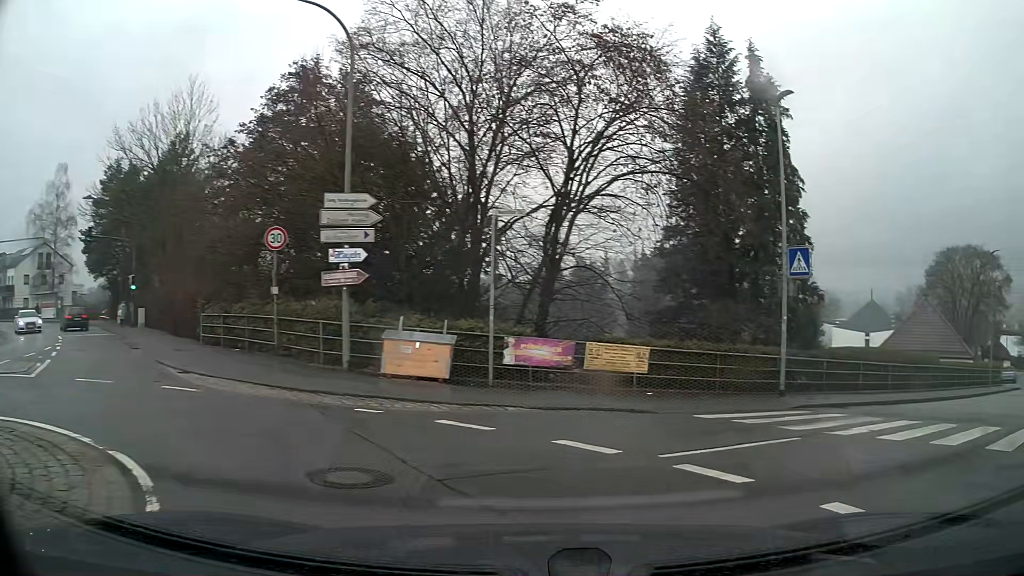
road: unclassified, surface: asphalt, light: Day
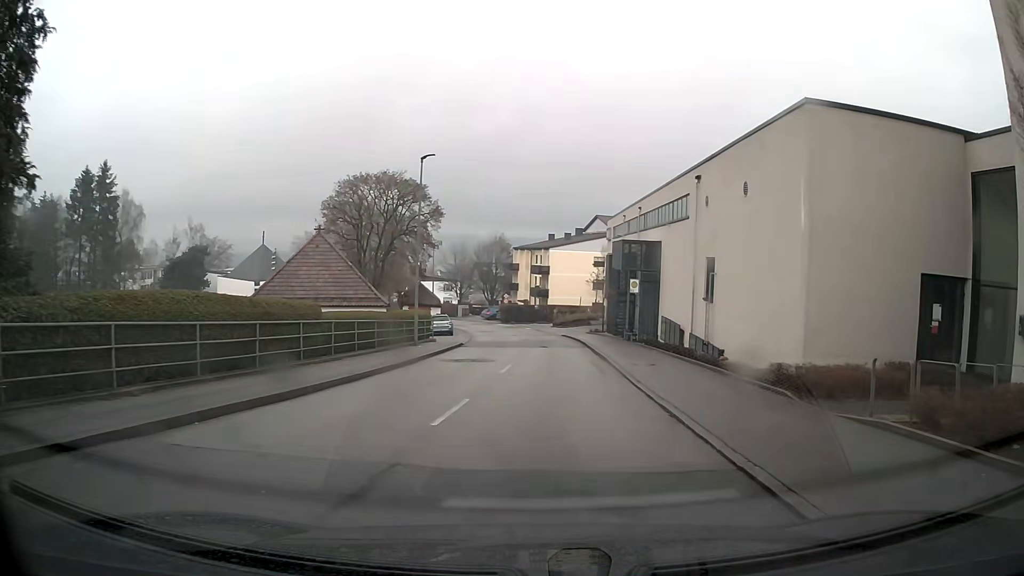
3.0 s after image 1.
(+6.5, +11.7) m; +46°
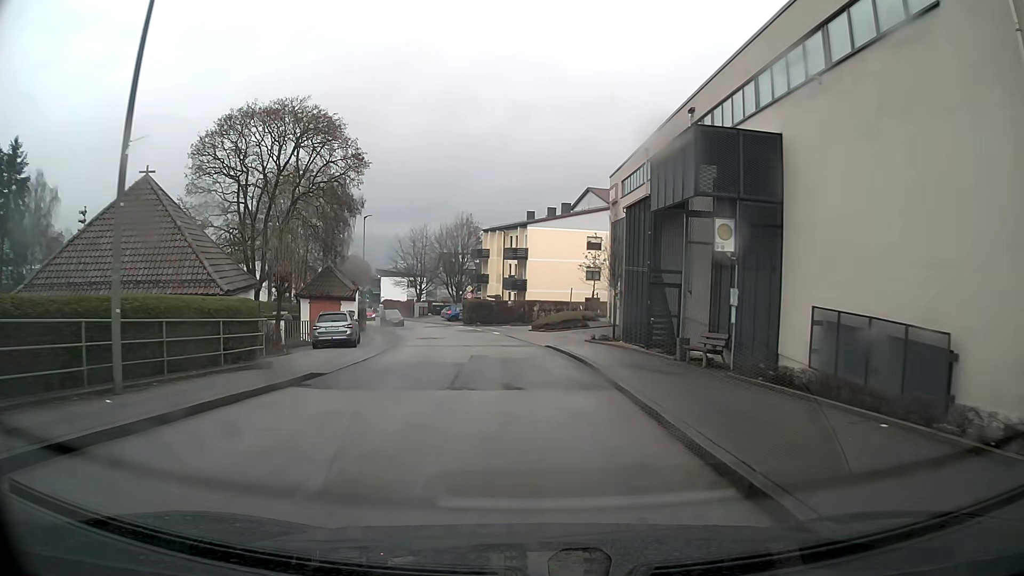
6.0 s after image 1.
(+0.5, +20.5) m; +1°
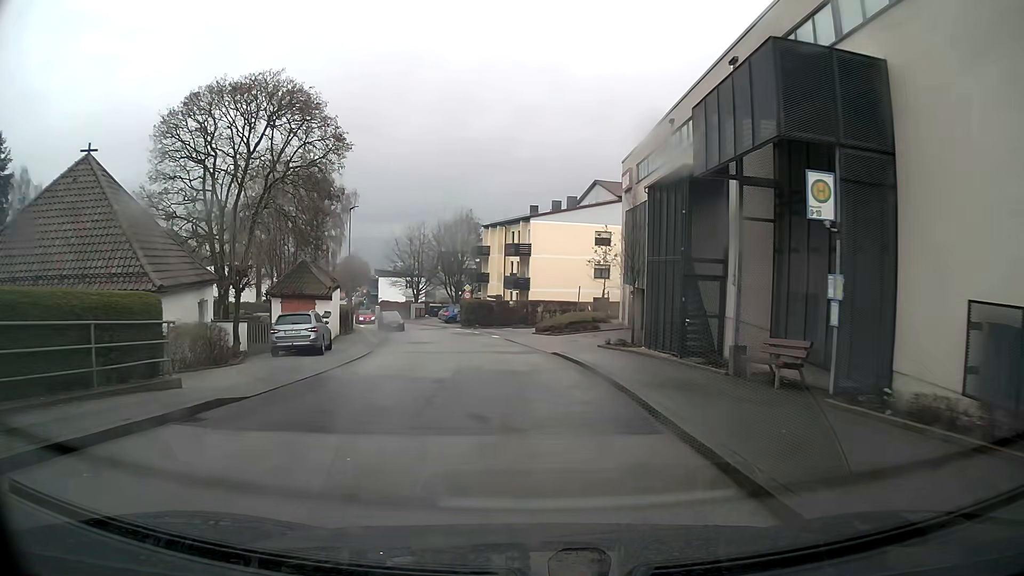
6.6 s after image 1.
(0.0, +4.9) m; 0°
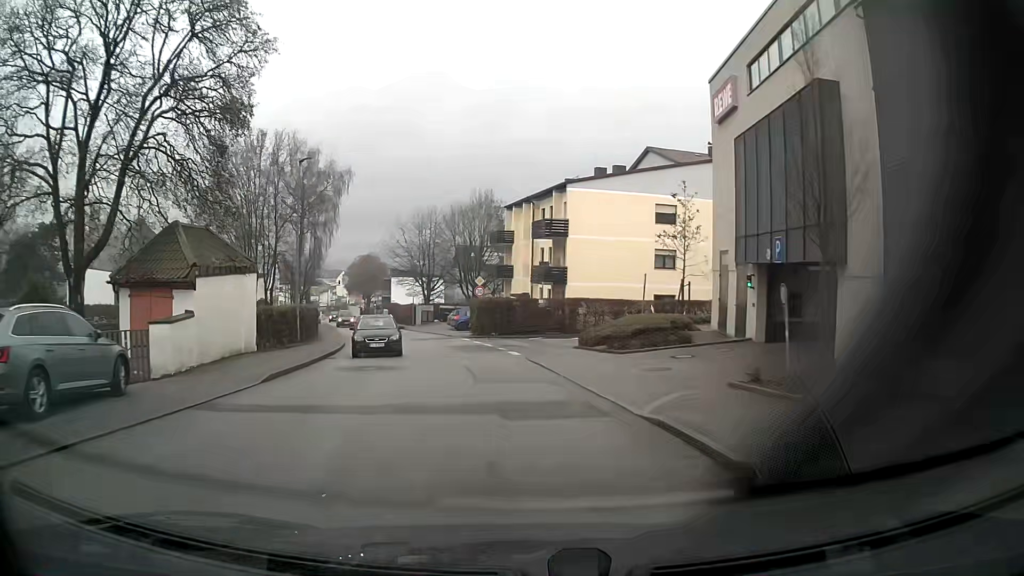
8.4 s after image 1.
(-0.3, +15.3) m; -3°
(0, +10) (-1, +20) (-3, +30) (-6, +39) (-9, +49) (-13, +58) (-16, +68) (-19, +77) (-22, +87) (-25, +96) m
